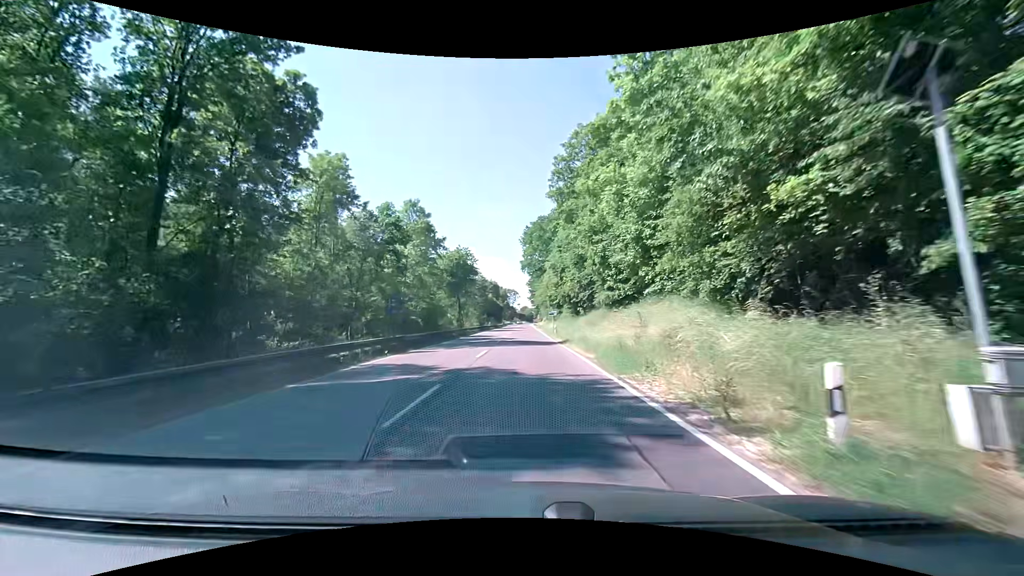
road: secondary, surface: asphalt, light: Day
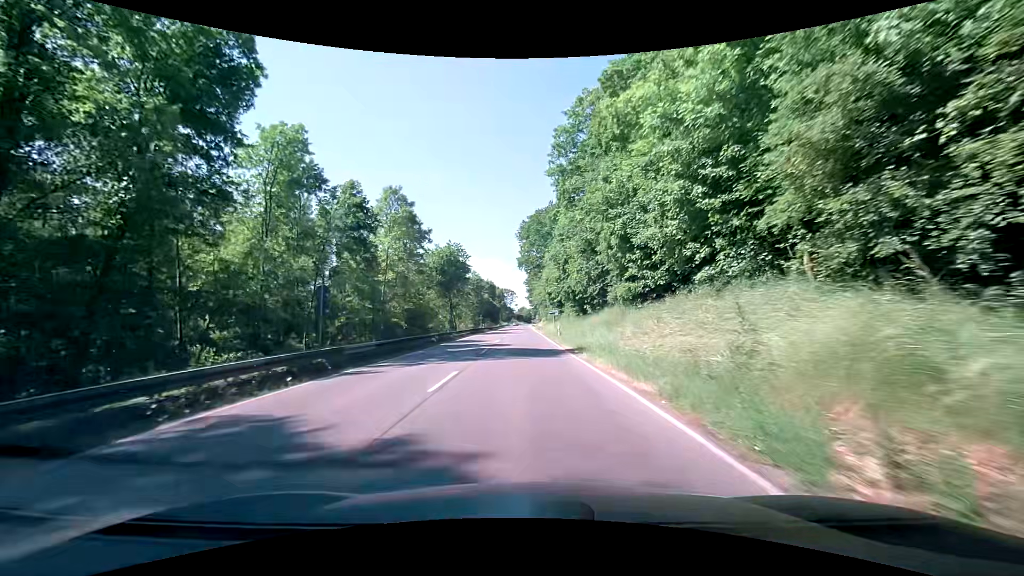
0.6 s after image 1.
(0.0, +8.5) m; 0°
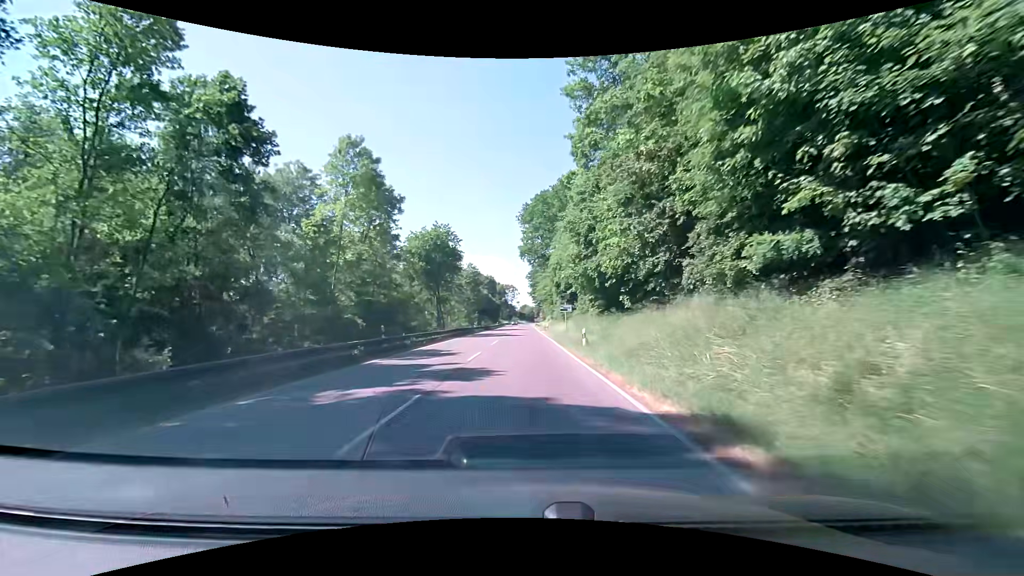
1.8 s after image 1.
(0.0, +16.7) m; 0°
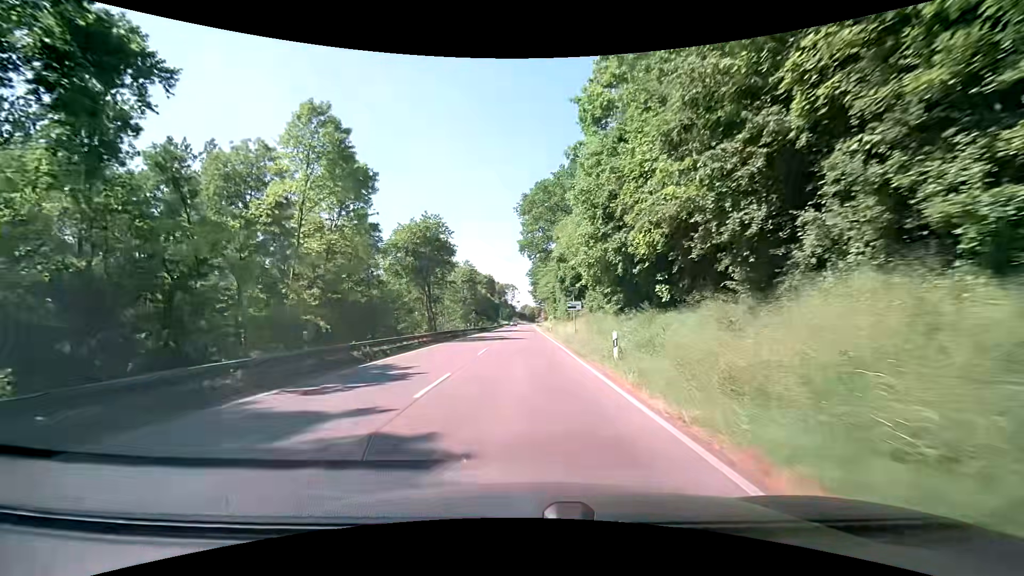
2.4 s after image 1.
(0.0, +8.2) m; +1°
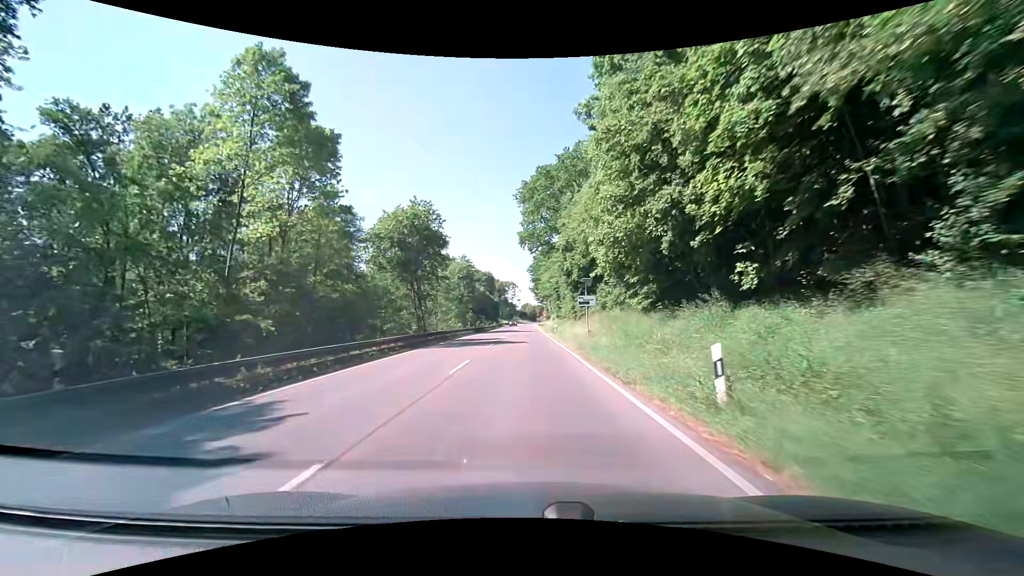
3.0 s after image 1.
(-0.1, +8.1) m; -1°
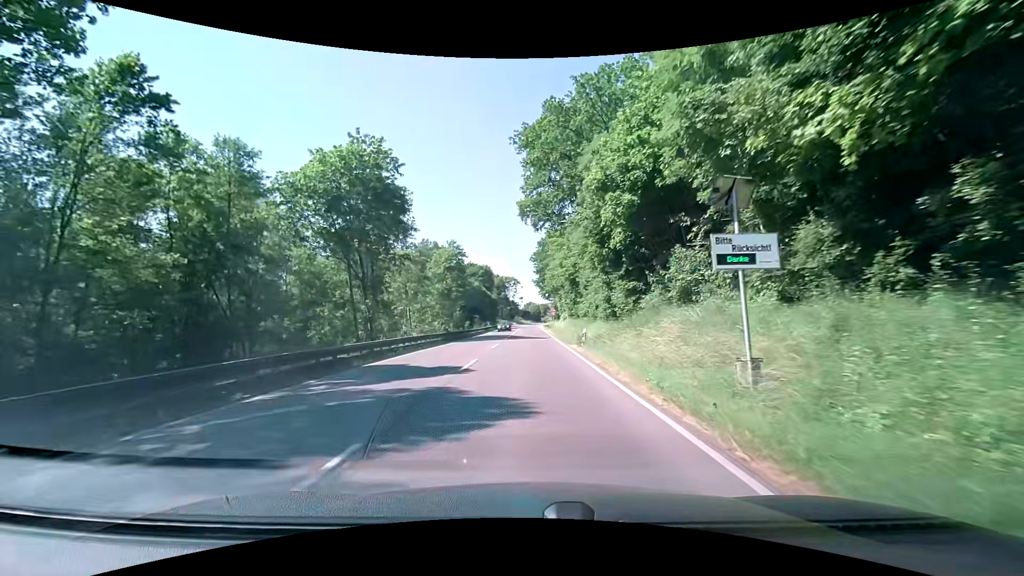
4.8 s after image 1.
(0.0, +23.1) m; 0°
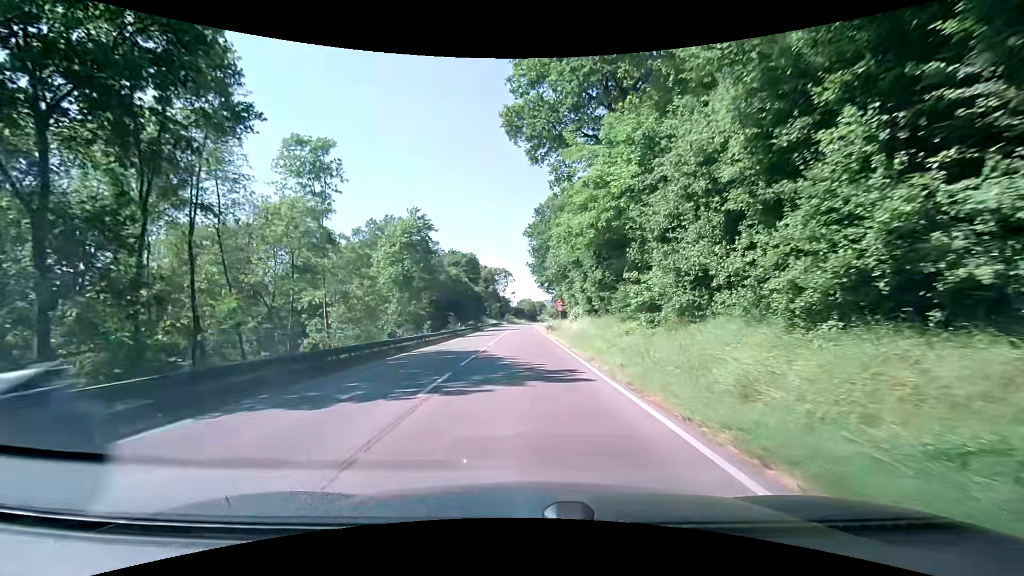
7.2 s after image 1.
(+0.1, +28.2) m; +1°
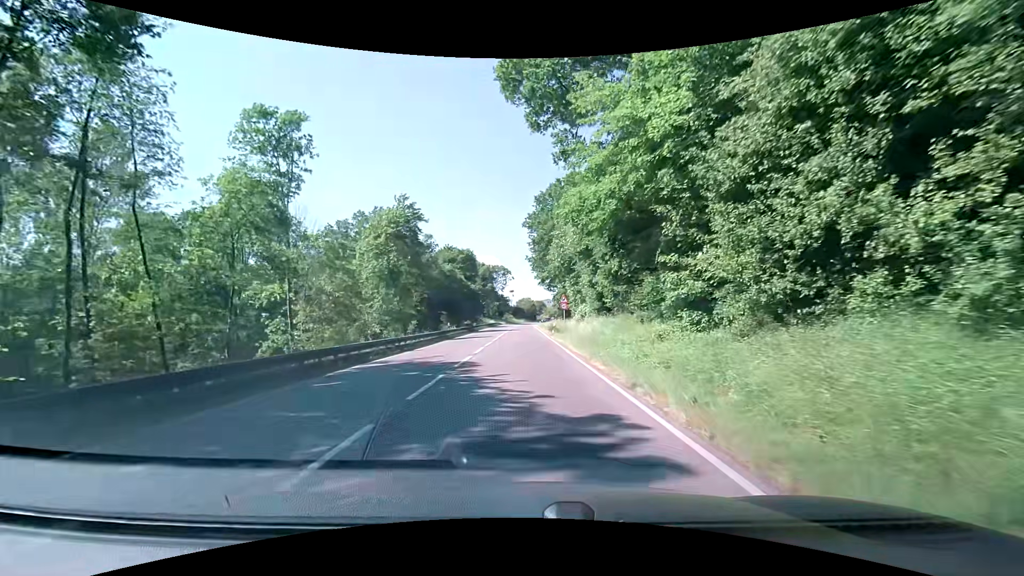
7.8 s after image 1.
(0.0, +6.6) m; +1°
